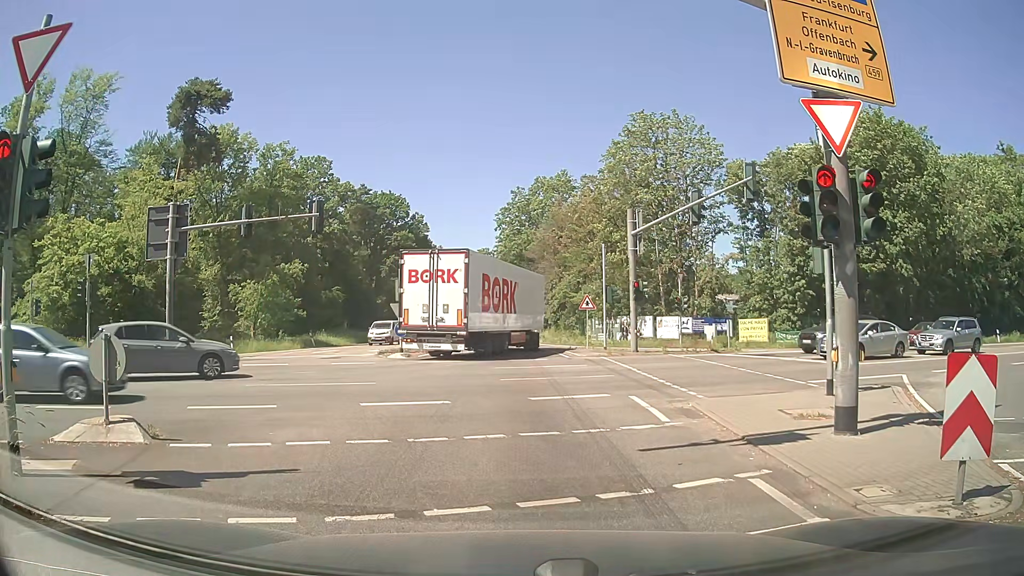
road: secondary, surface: asphalt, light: Day
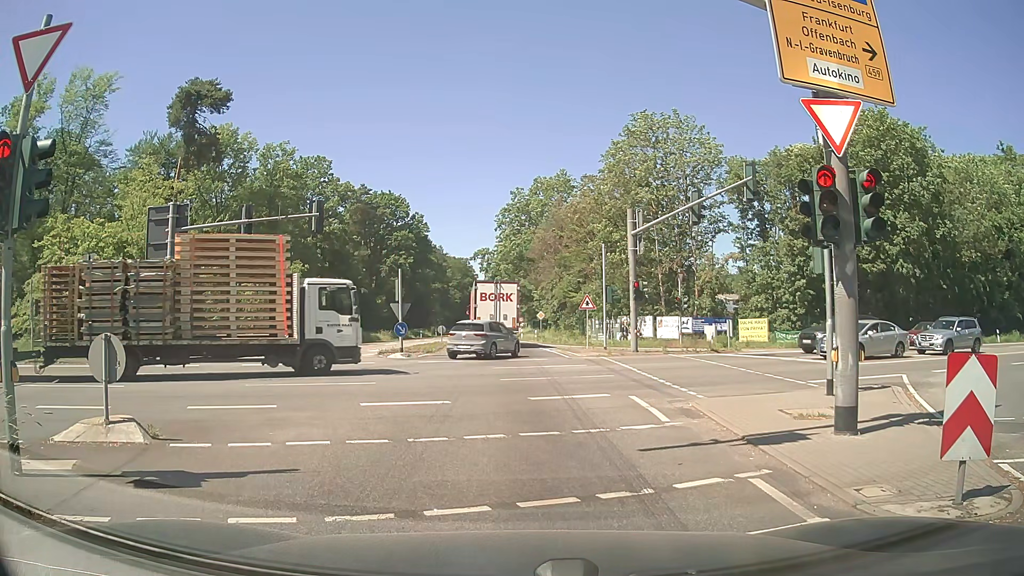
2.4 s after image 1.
(0.0, 0.0) m; 0°
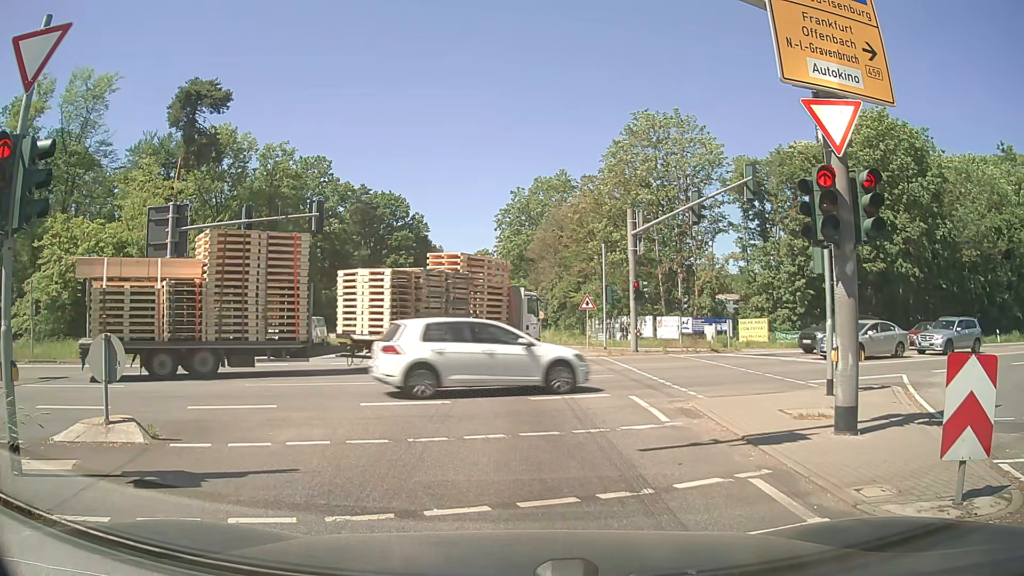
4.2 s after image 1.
(0.0, 0.0) m; 0°
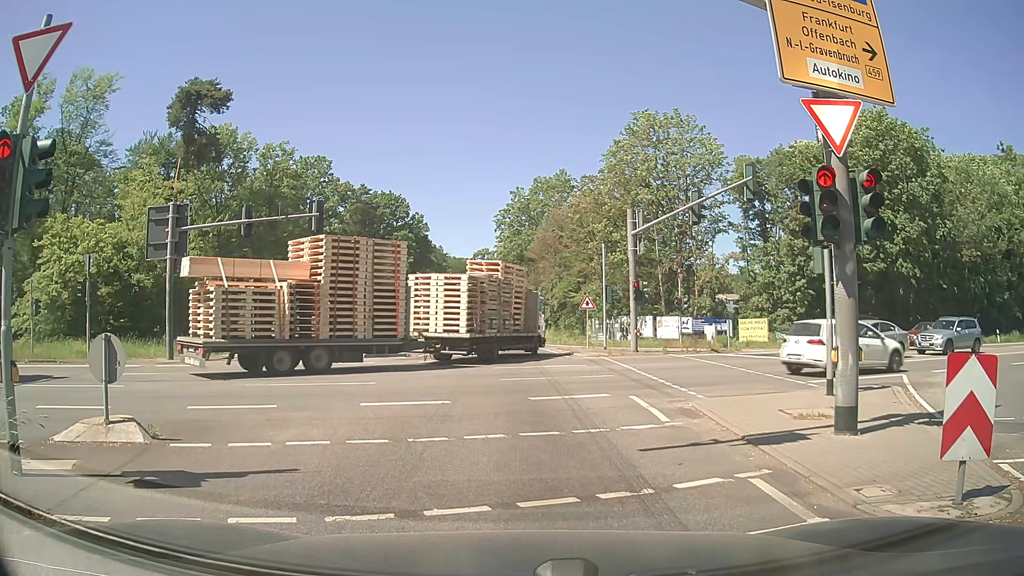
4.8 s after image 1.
(0.0, 0.0) m; 0°
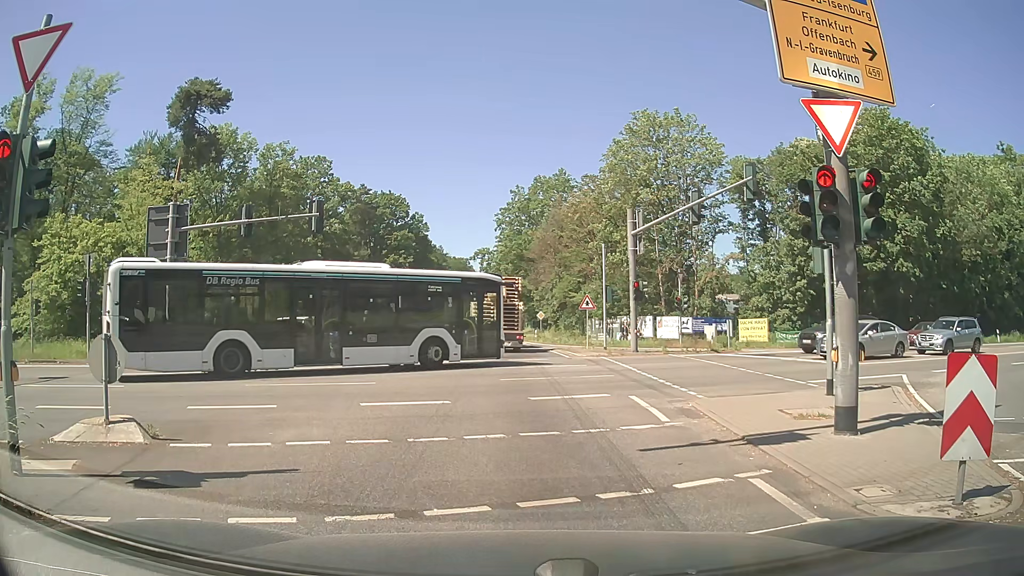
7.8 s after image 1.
(0.0, 0.0) m; 0°
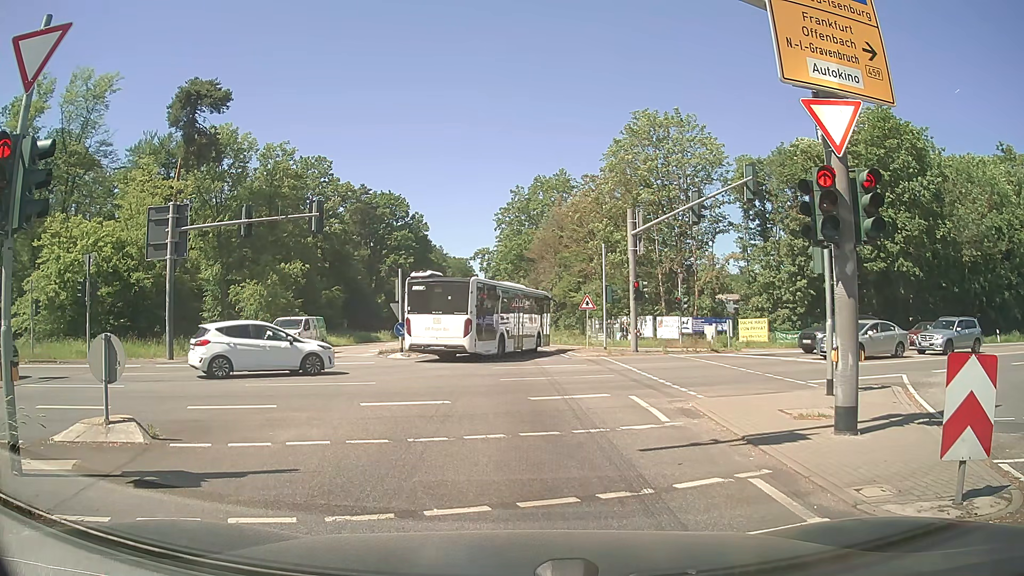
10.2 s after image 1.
(0.0, 0.0) m; 0°
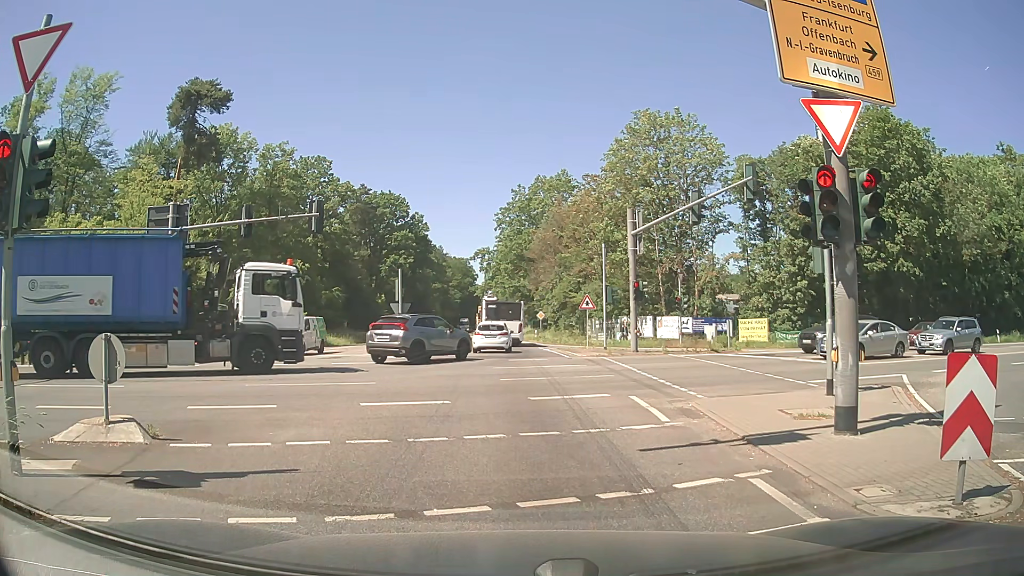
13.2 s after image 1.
(0.0, 0.0) m; 0°
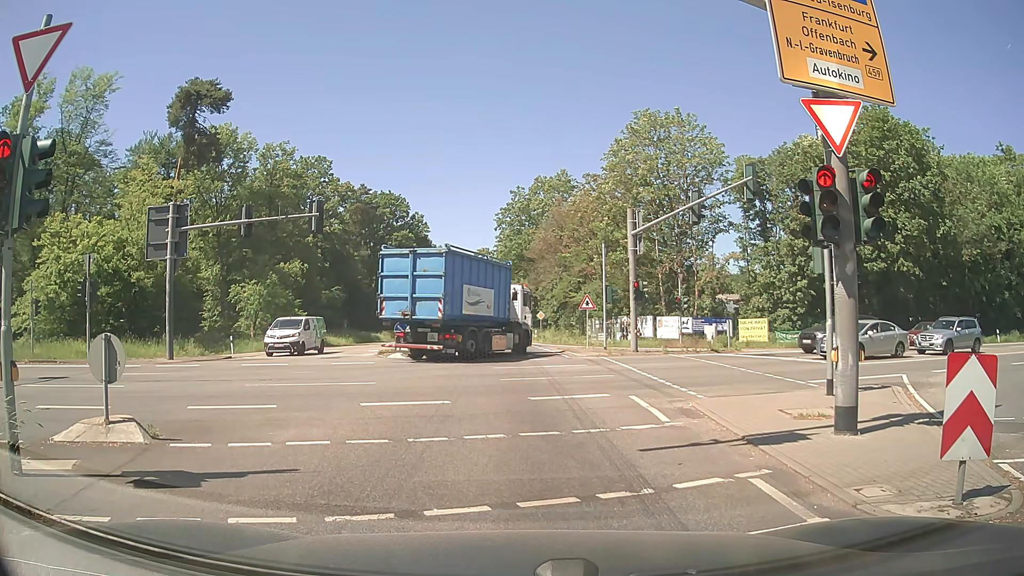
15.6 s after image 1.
(0.0, 0.0) m; 0°
